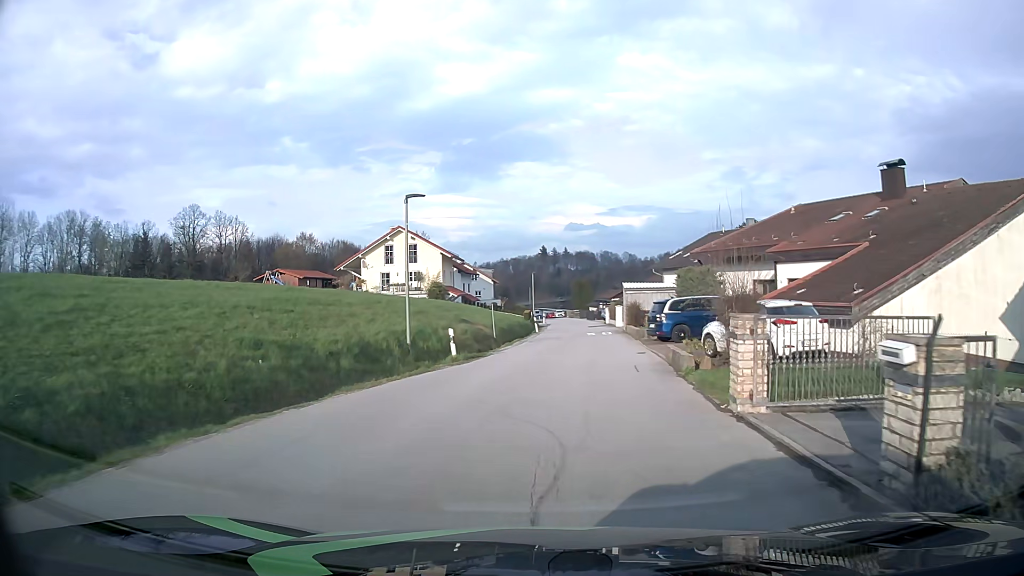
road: residential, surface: asphalt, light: Day
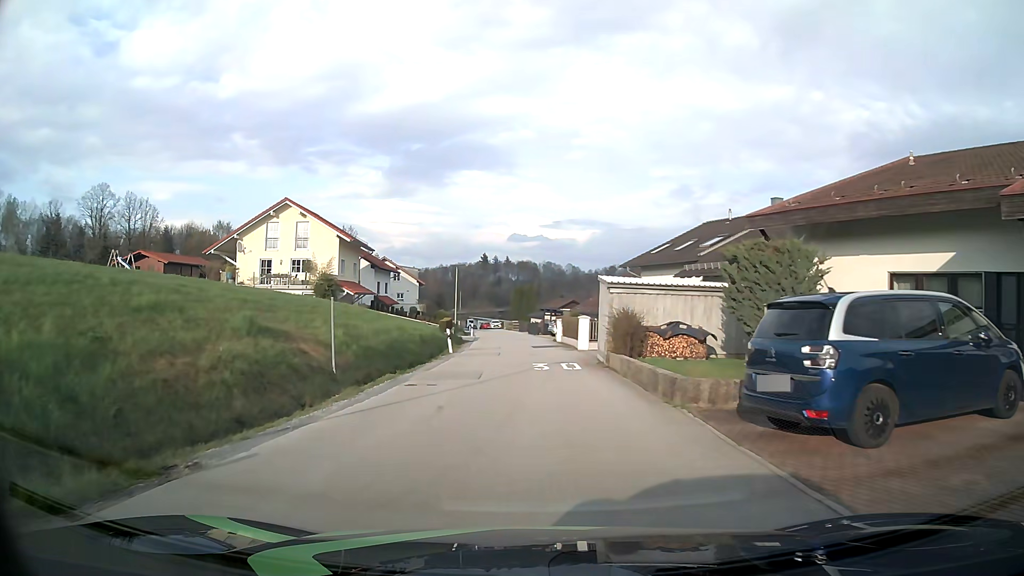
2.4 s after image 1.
(+1.0, +18.0) m; +5°
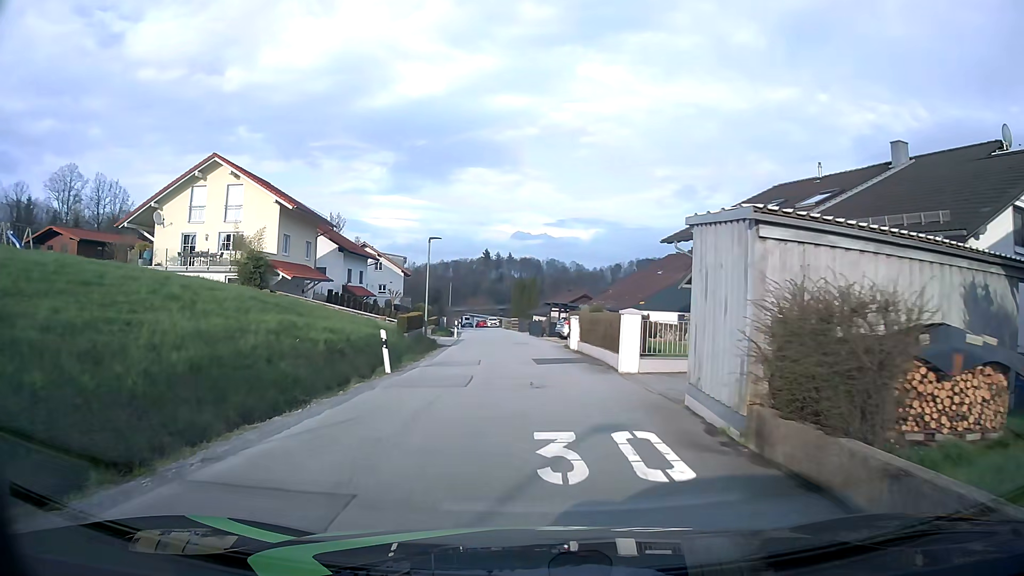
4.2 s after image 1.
(+0.1, +13.5) m; 0°
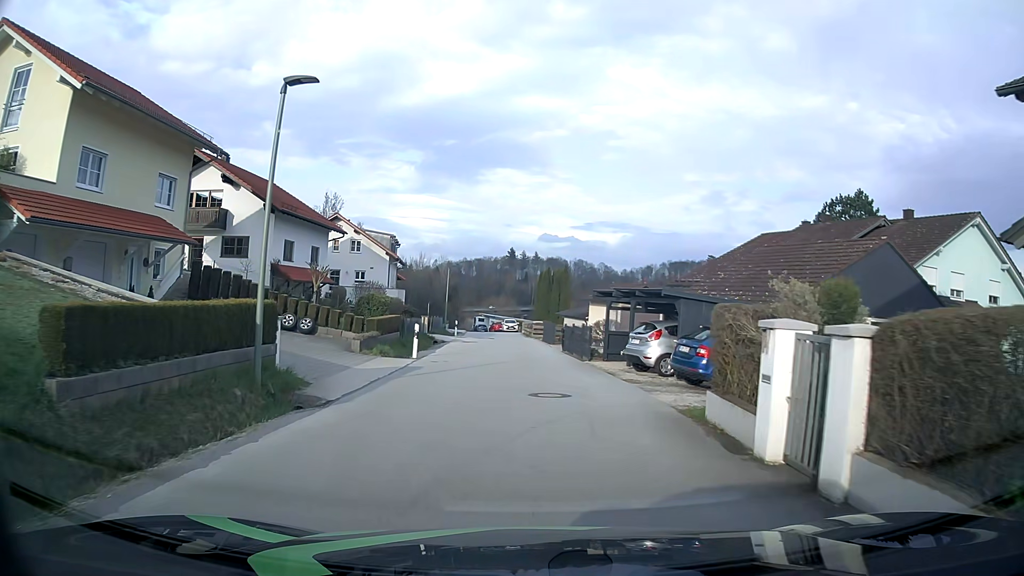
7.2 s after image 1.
(-0.4, +22.3) m; -2°
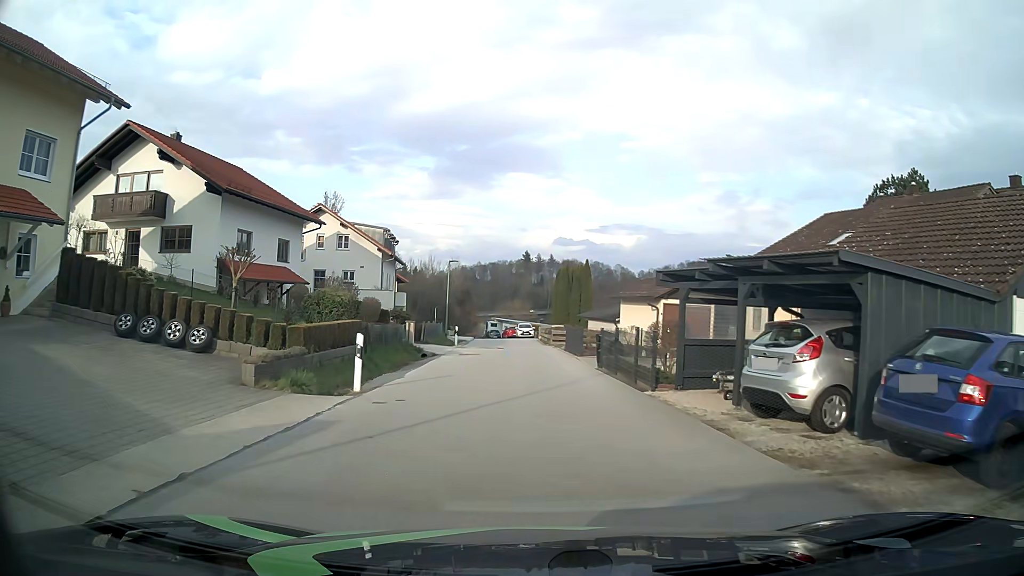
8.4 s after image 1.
(-0.1, +9.0) m; -1°
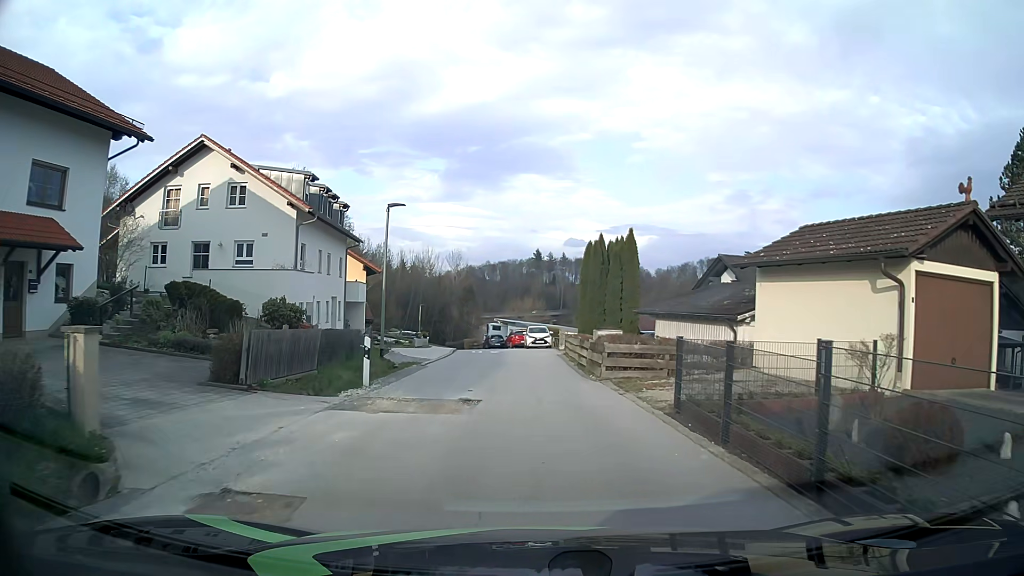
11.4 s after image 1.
(-0.3, +22.3) m; -1°
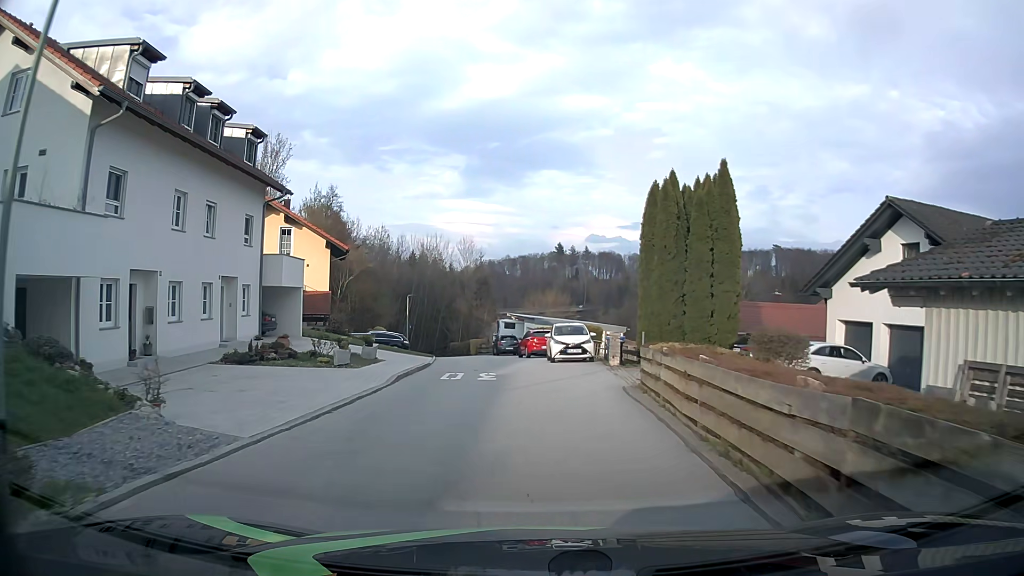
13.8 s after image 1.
(-0.1, +17.9) m; -1°
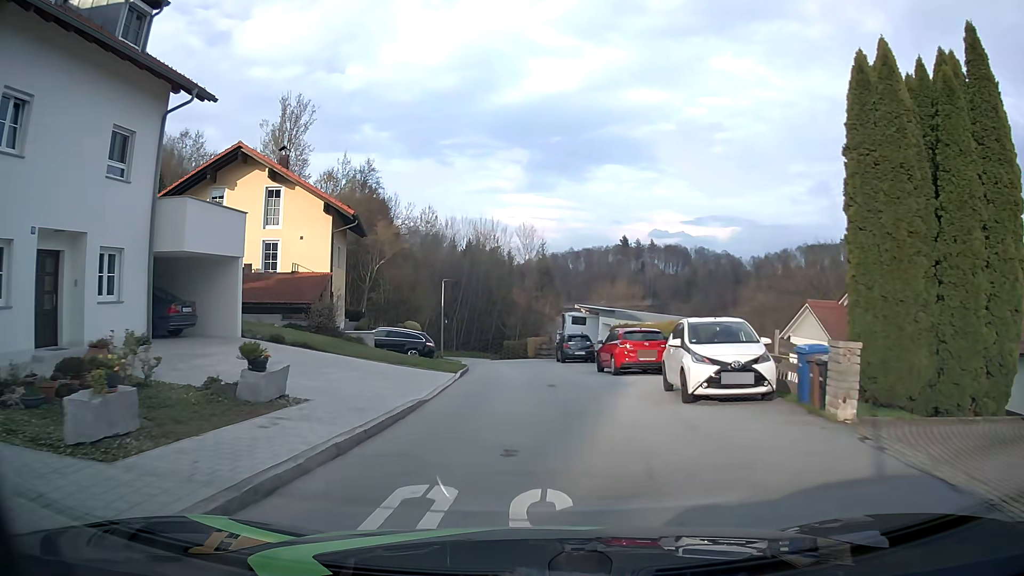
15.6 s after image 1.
(-0.7, +13.5) m; -6°
